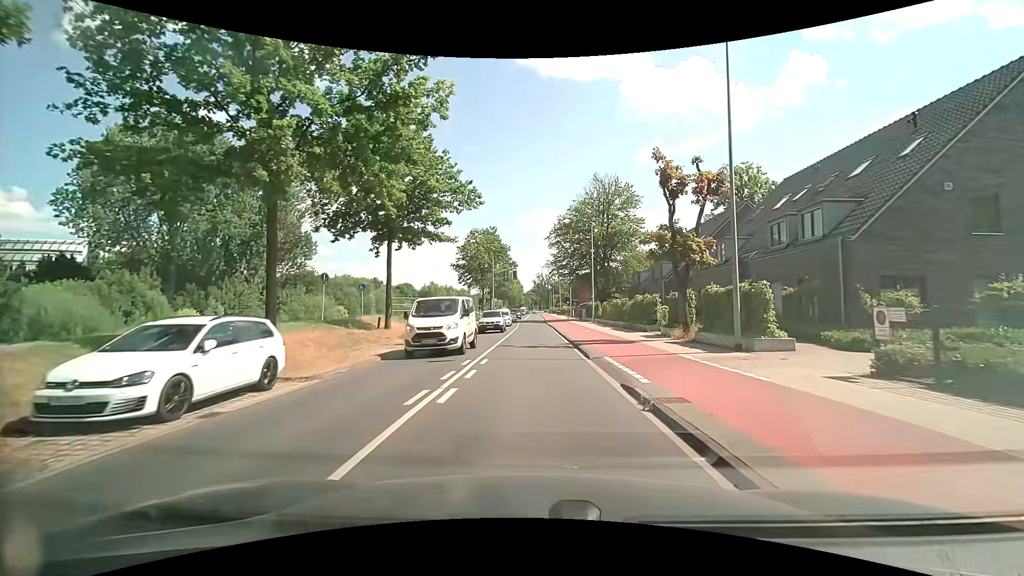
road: secondary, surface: asphalt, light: Day
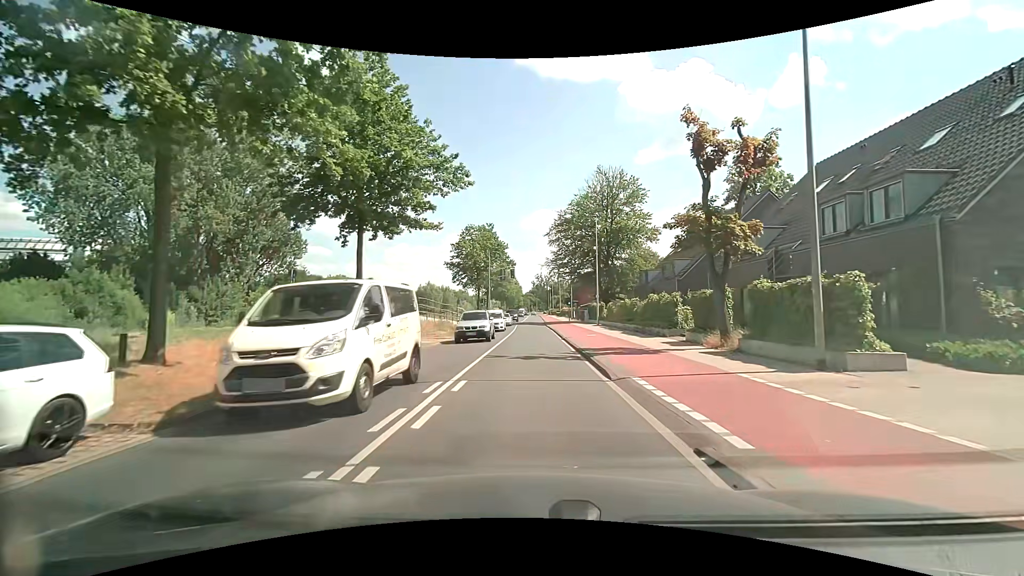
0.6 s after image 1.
(0.0, +4.4) m; 0°
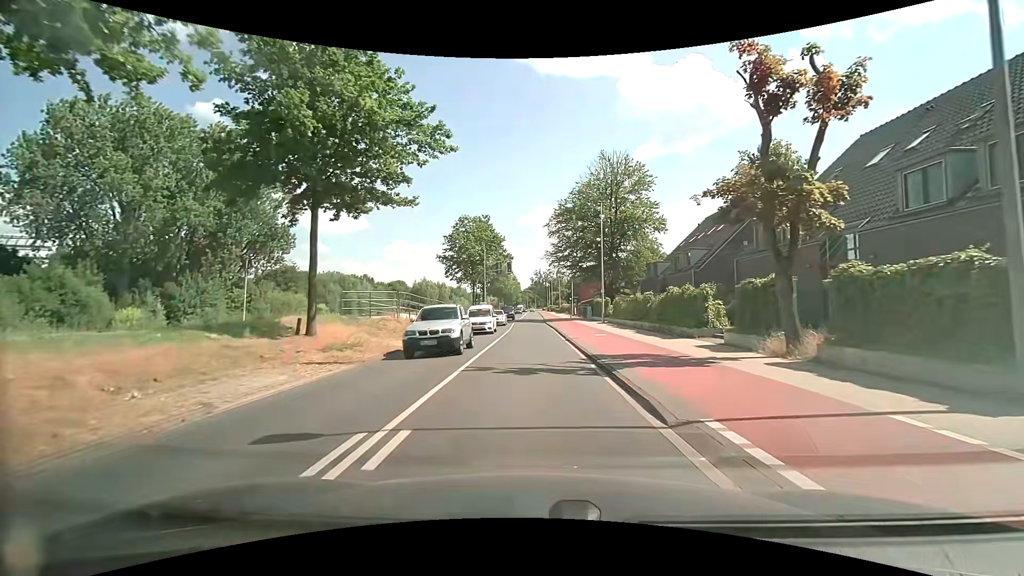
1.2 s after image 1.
(0.0, +4.5) m; 0°
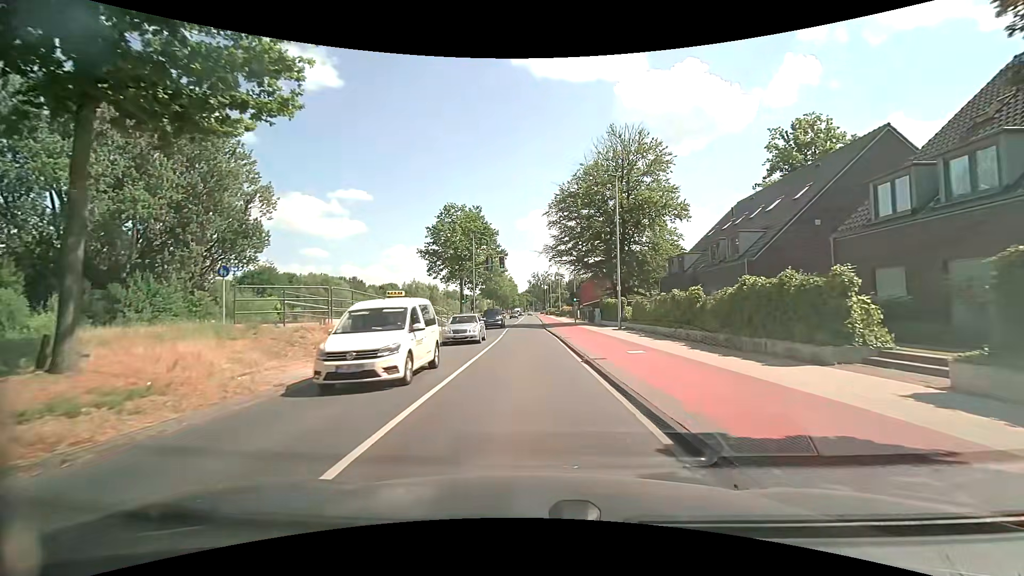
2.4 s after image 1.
(0.0, +9.3) m; 0°
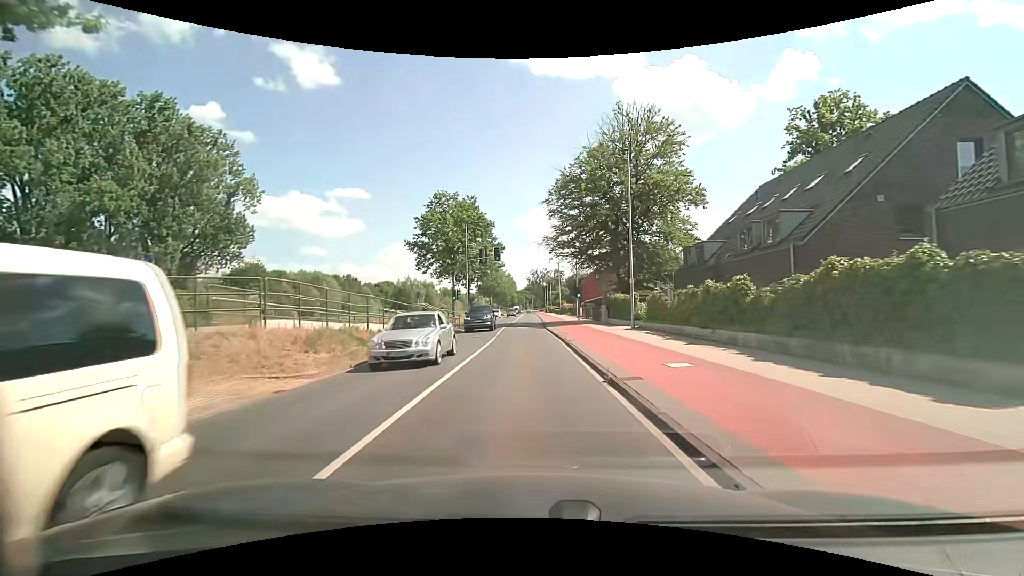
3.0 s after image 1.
(0.0, +4.7) m; +1°
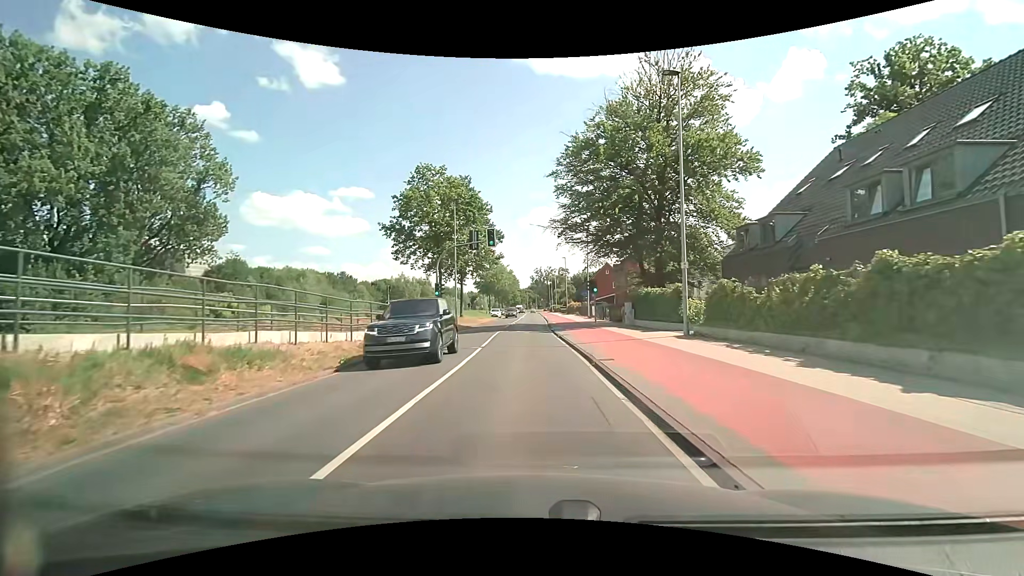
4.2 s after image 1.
(-0.1, +9.3) m; -1°
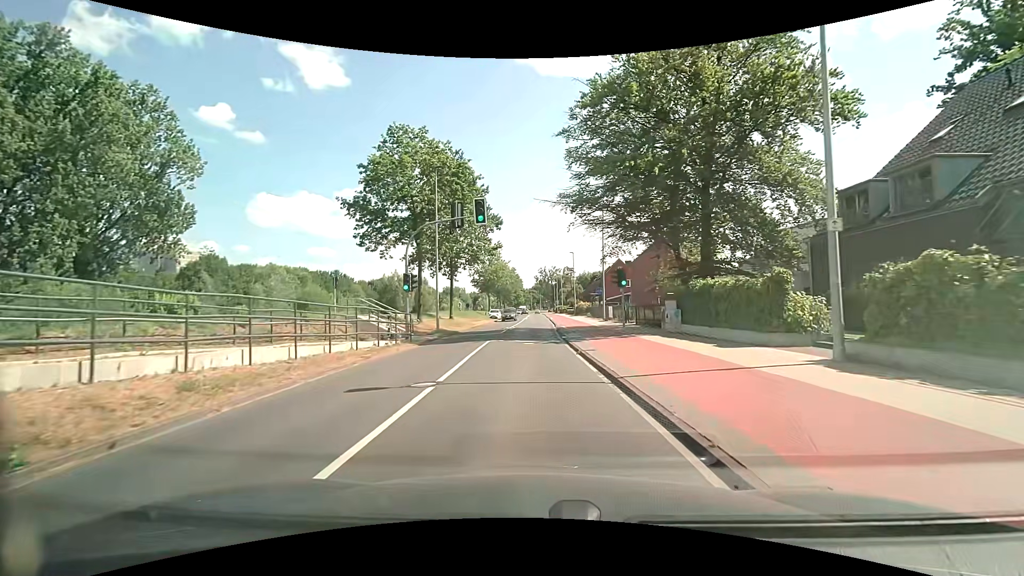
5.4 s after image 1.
(0.0, +9.2) m; 0°
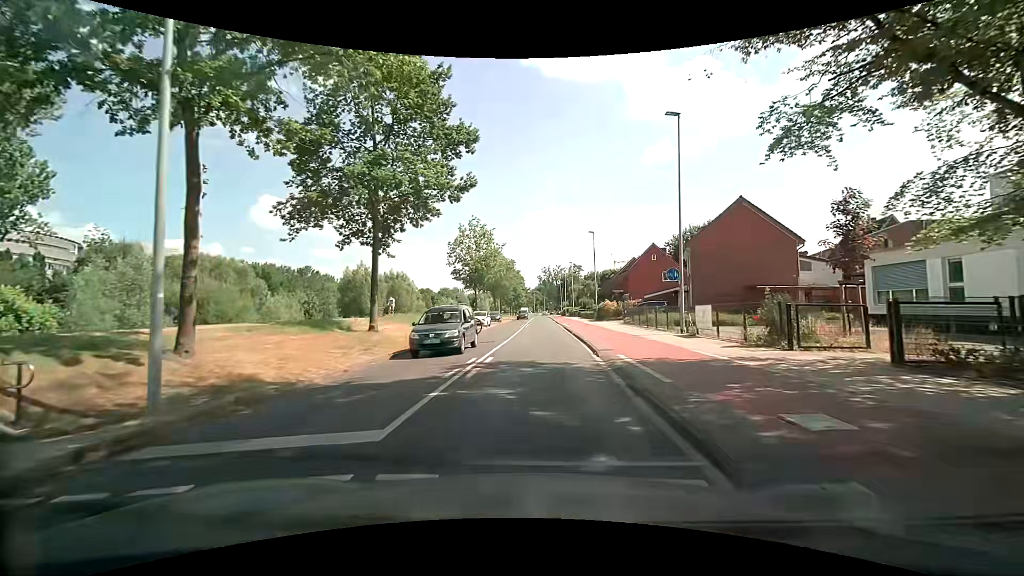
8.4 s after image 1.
(-0.2, +23.1) m; 0°
(0, +10) (0, +20) (0, +30) (+1, +40) (+1, +50) (+1, +60) (+1, +70) (+1, +80) (+1, +90) (+1, +100) m
